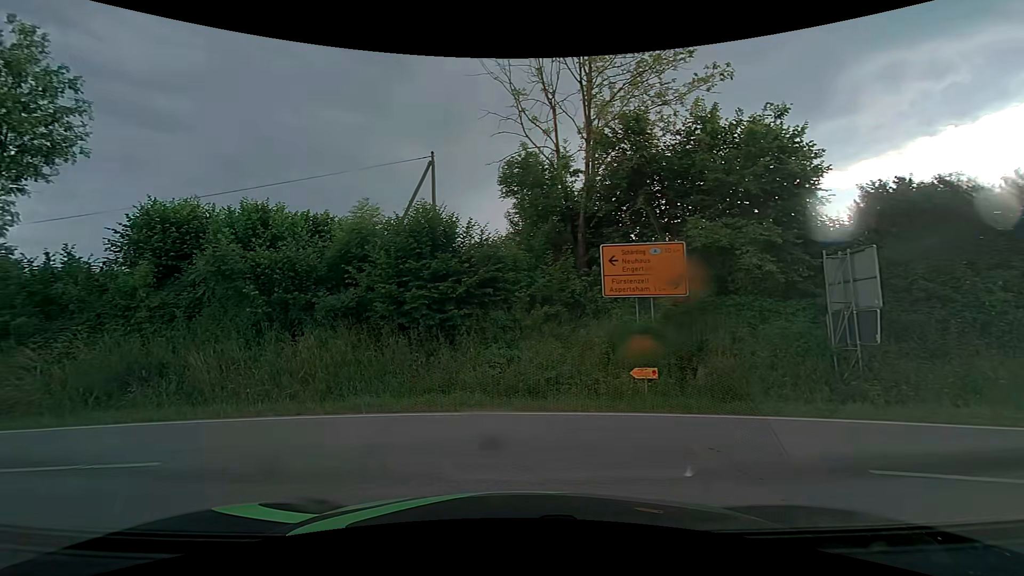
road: tertiary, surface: asphalt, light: Day
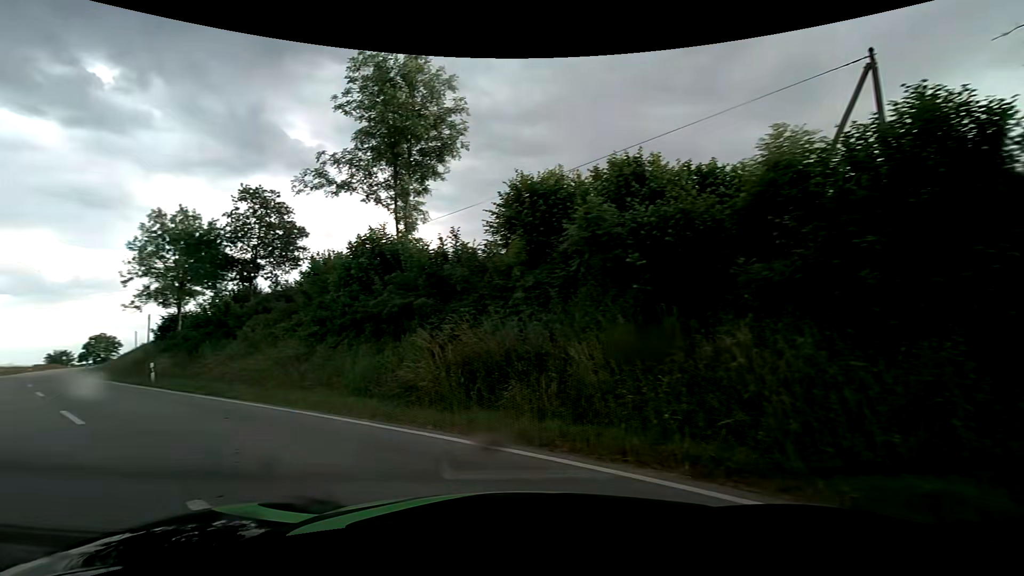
(-2.0, +5.3) m; -39°
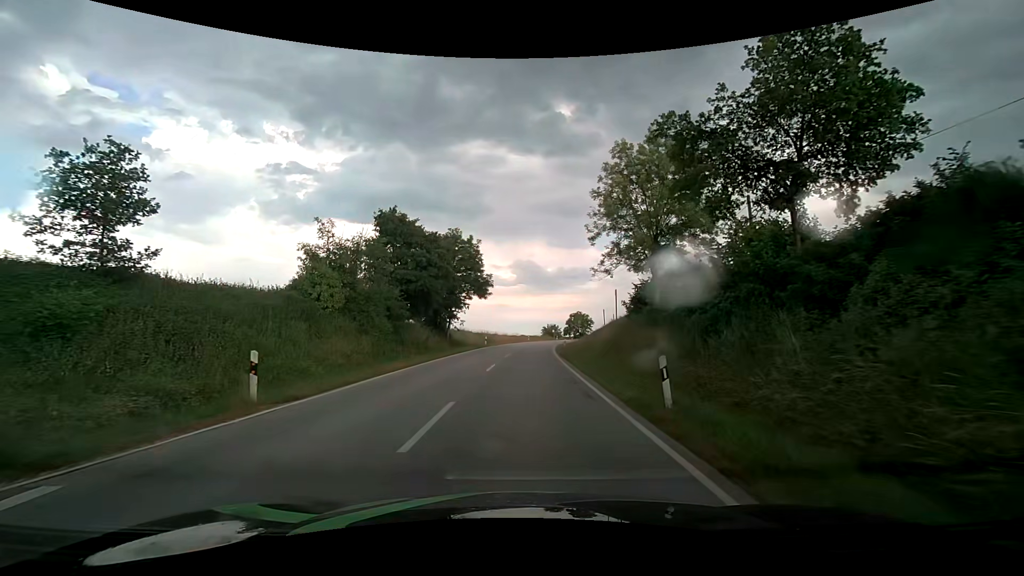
(-11.4, +16.5) m; -47°
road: secondary
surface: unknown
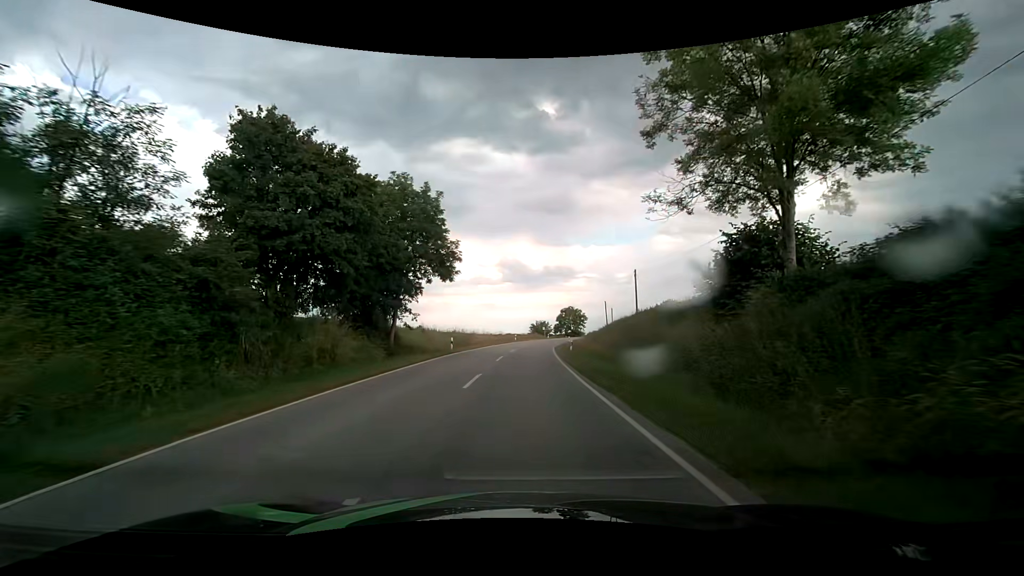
(+0.2, +17.6) m; +2°
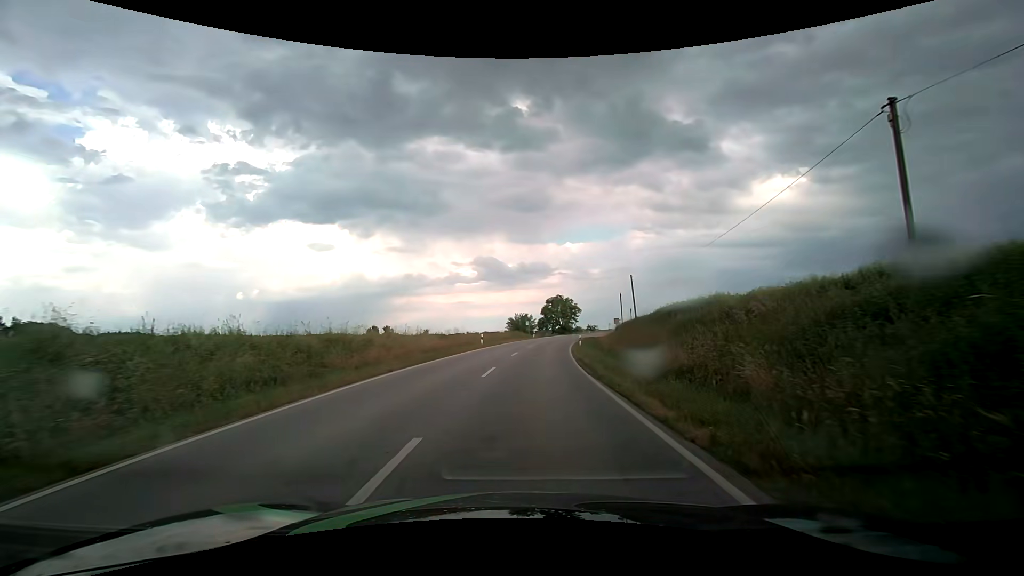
(+0.5, +33.9) m; +3°
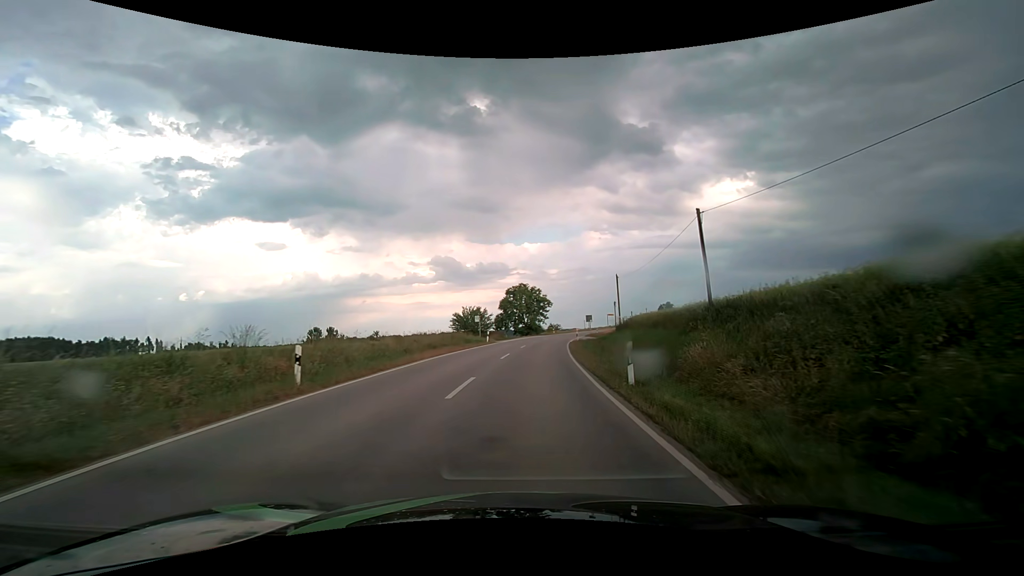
(+1.0, +28.5) m; +5°
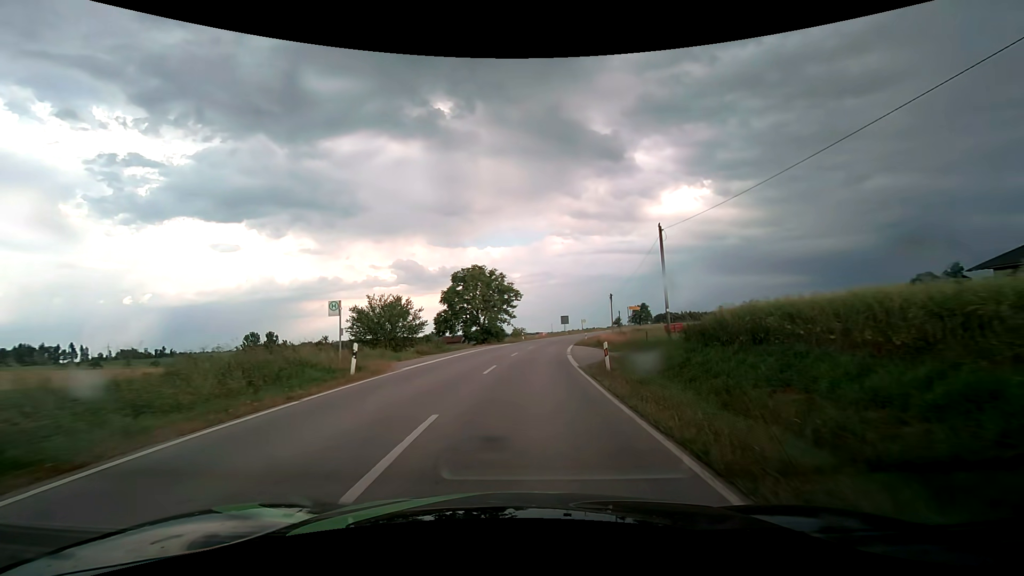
(+1.0, +29.7) m; +4°
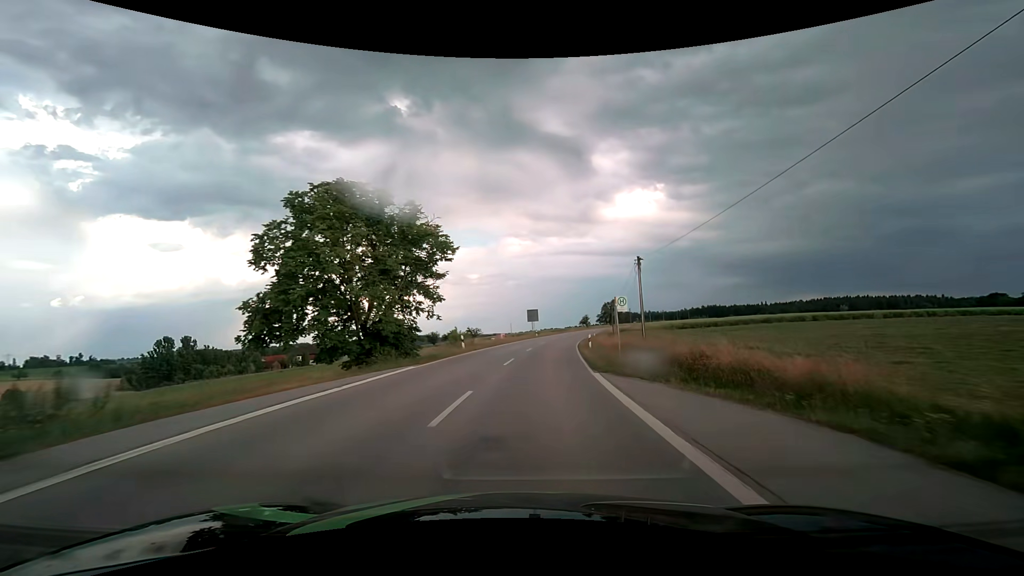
(+1.3, +33.0) m; +5°
(0, +10) (+1, +20) (+2, +30) (+3, +40) (+4, +50) (+6, +60) (+7, +70) (+9, +79) (+12, +89) (+14, +99) m
